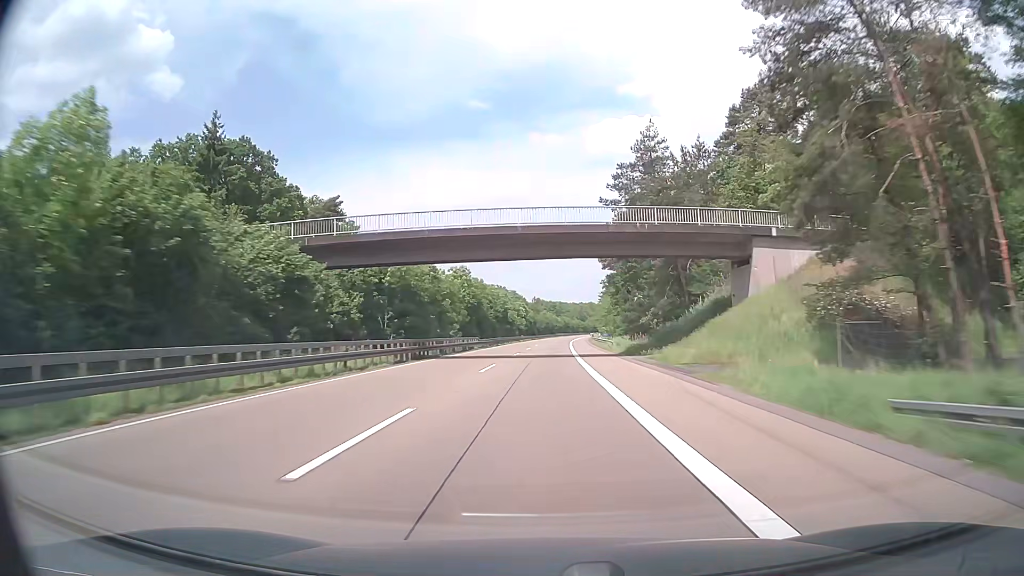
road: motorway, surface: asphalt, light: Day
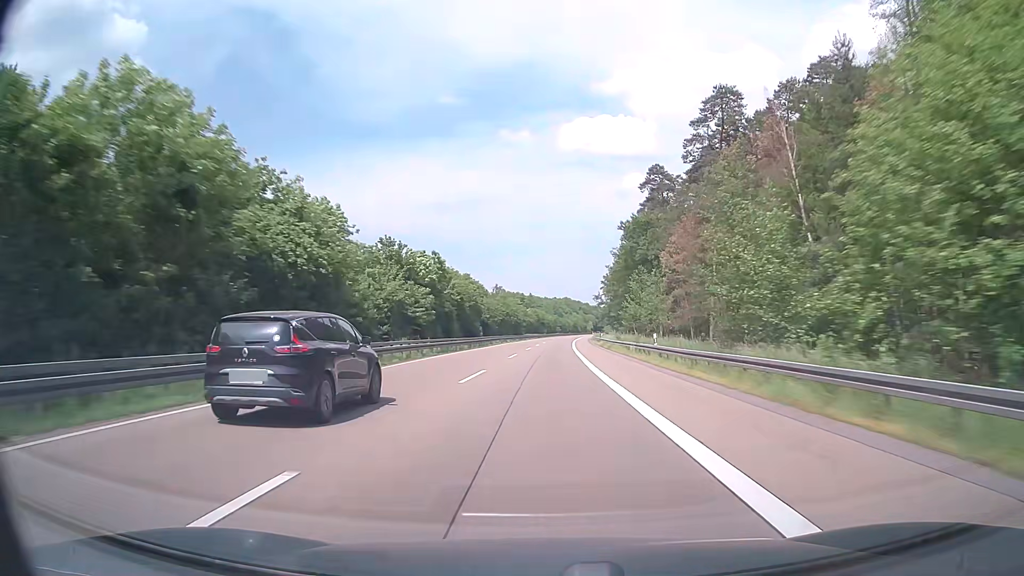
(+1.8, +95.1) m; +3°
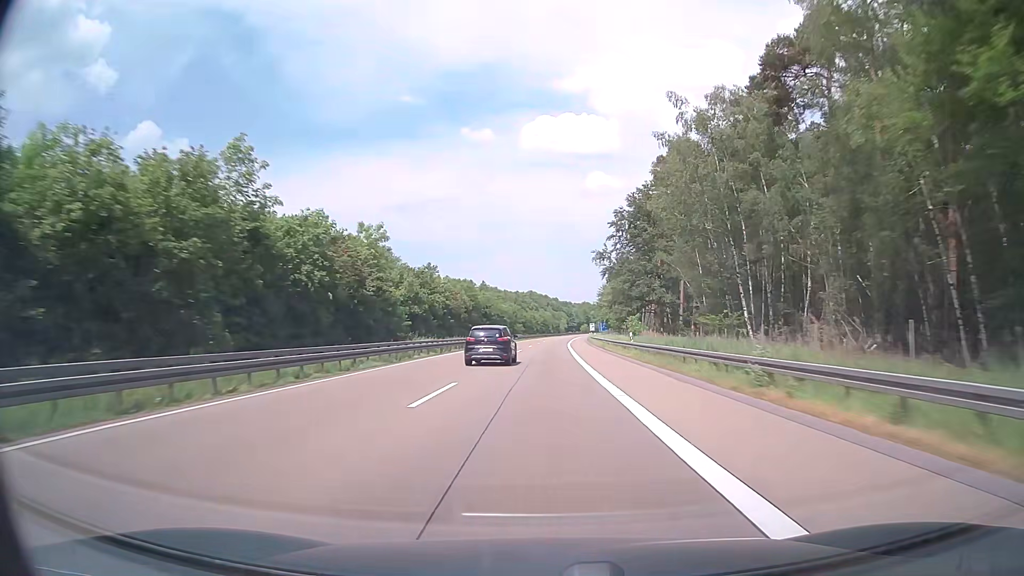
(+2.6, +95.0) m; +3°
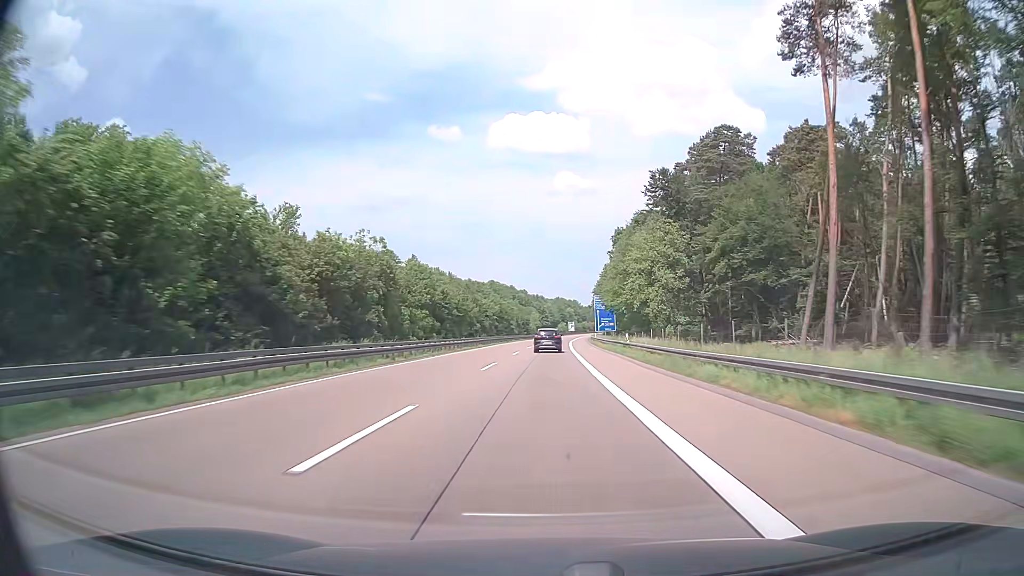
(+2.0, +95.0) m; +3°
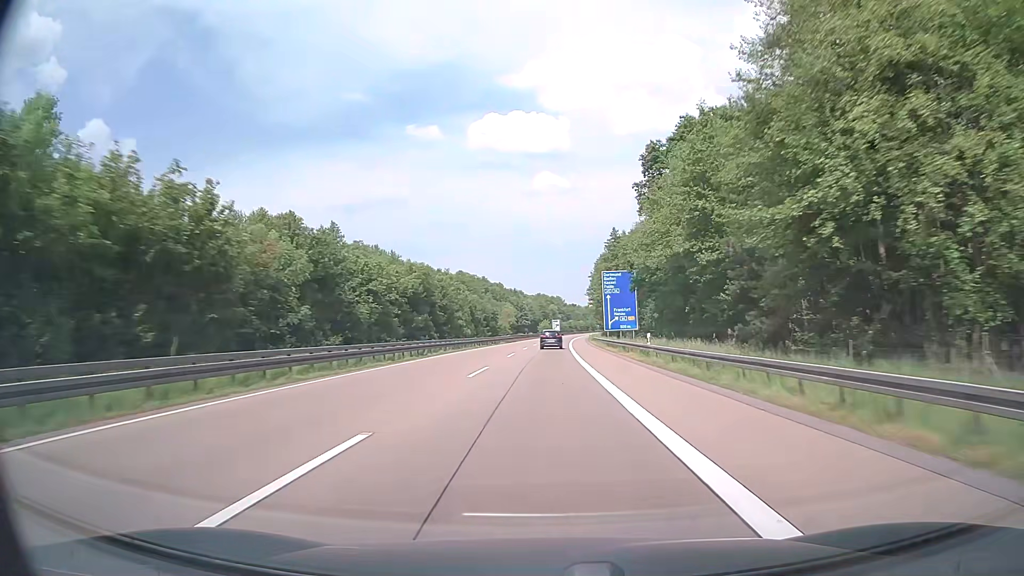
(+0.7, +57.1) m; +2°
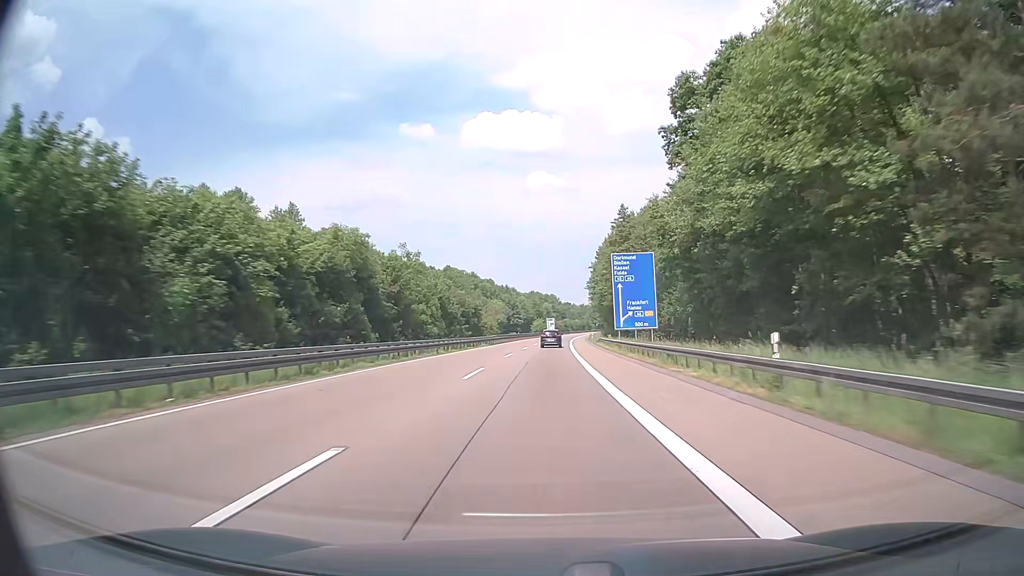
(+0.1, +19.0) m; +1°
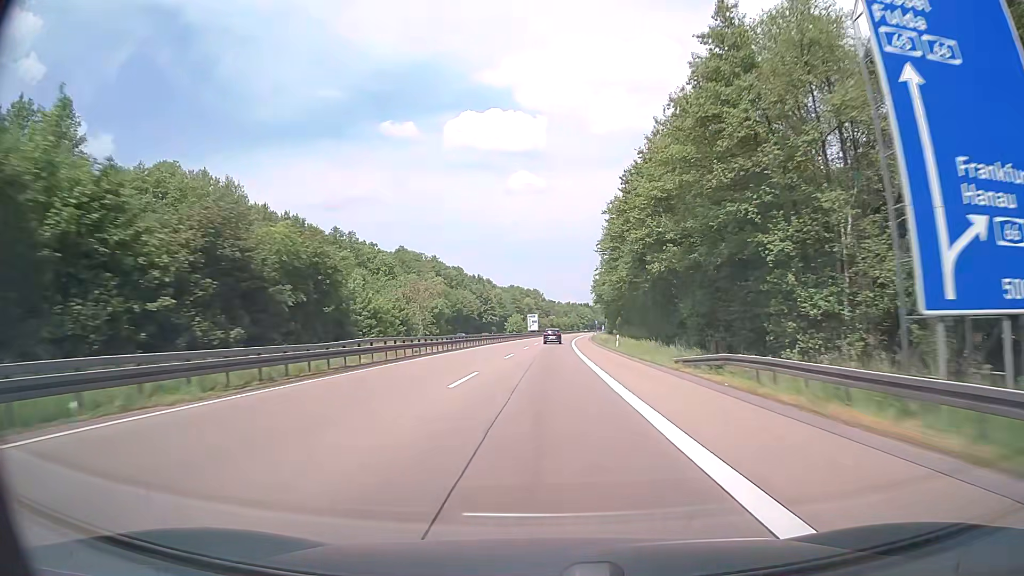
(+0.7, +57.1) m; +1°
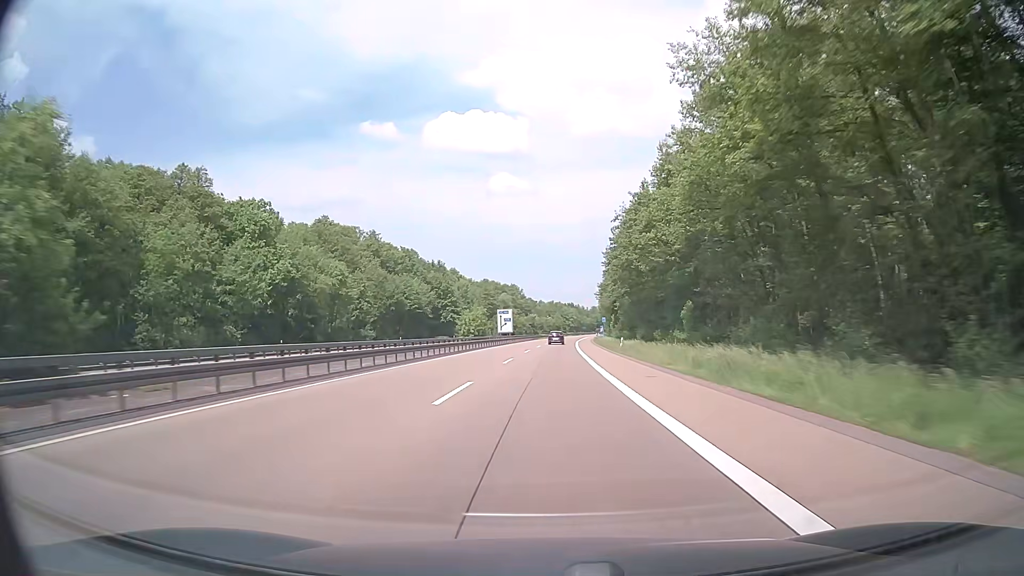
(+0.7, +57.0) m; +2°
(0, +10) (0, +20) (0, +30) (0, +40) (+1, +50) (+1, +60) (+1, +70) (+2, +80) (+2, +90) (+3, +100) m
